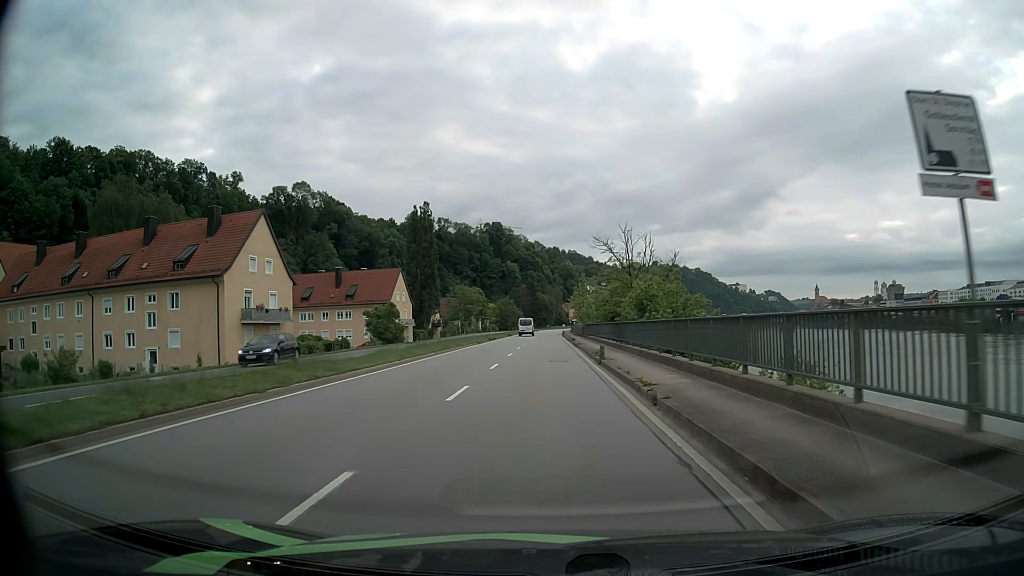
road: primary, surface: asphalt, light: Day
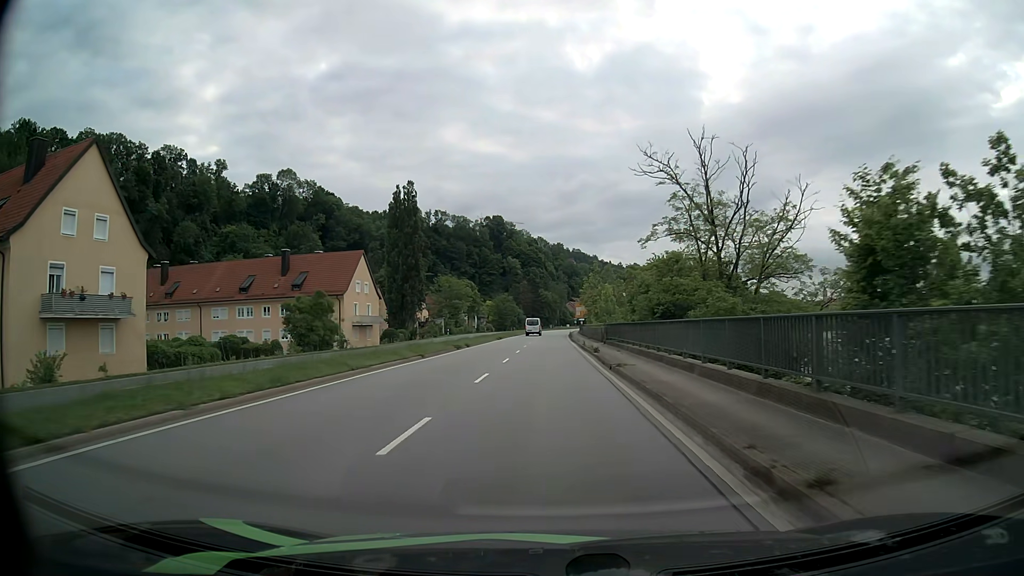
(-0.1, +23.5) m; 0°
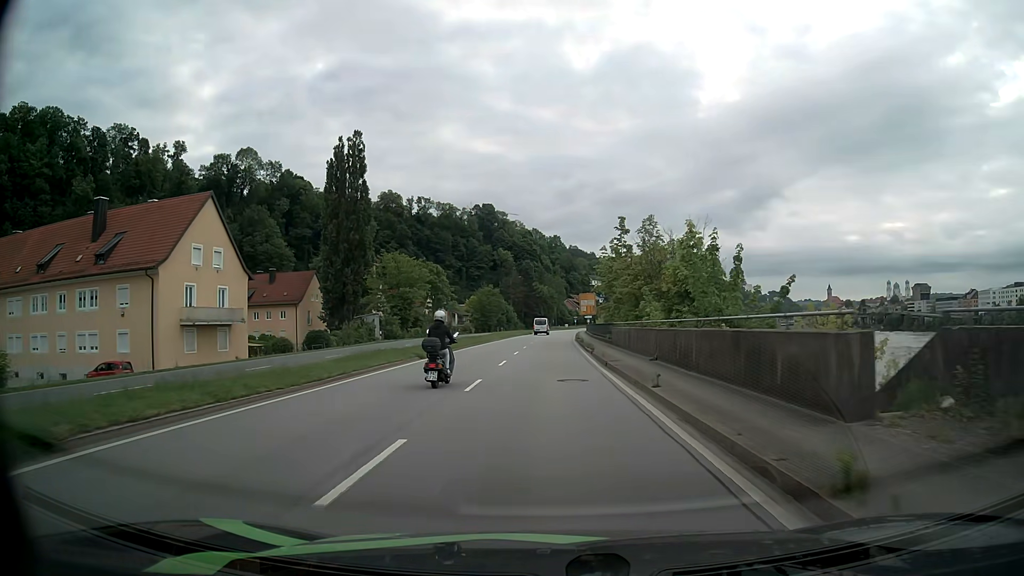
(+0.1, +37.9) m; 0°
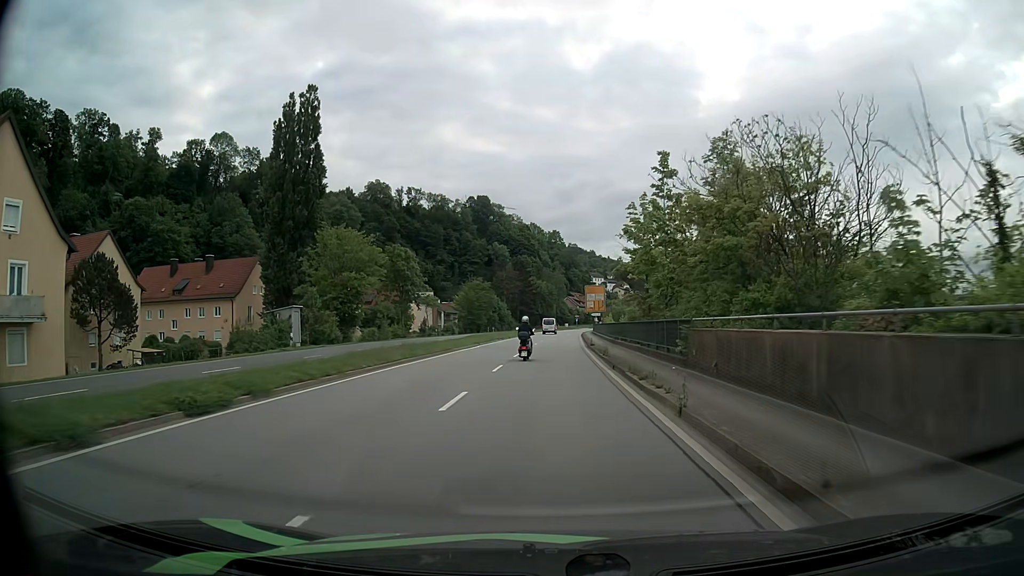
(+0.1, +21.3) m; 0°
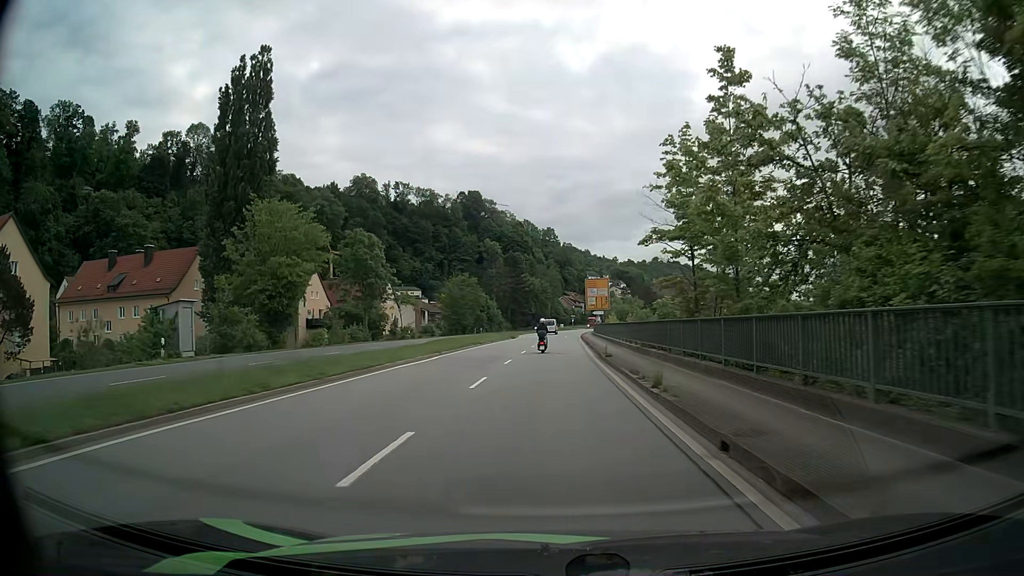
(0.0, +14.1) m; 0°
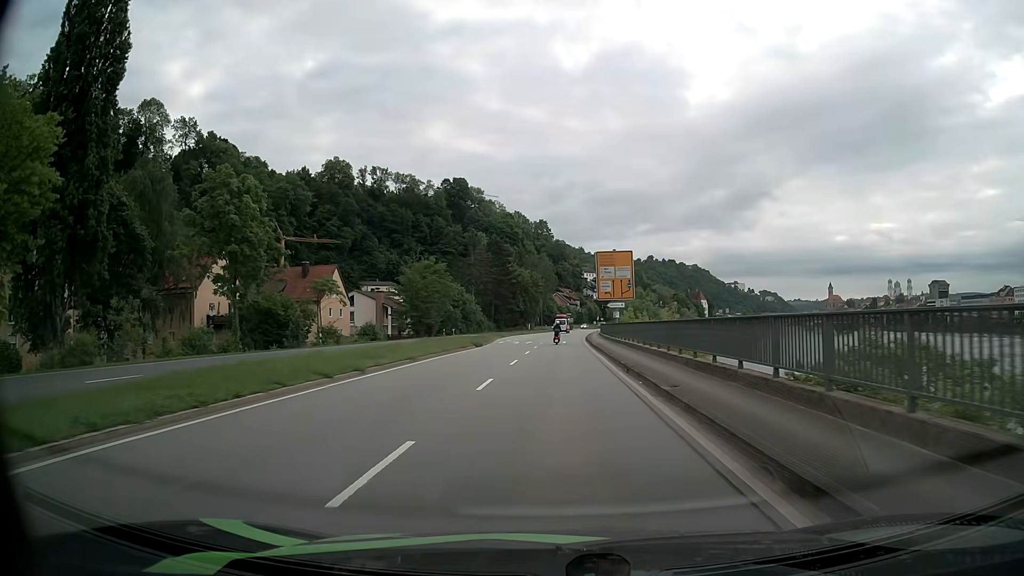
(+0.2, +27.7) m; +1°
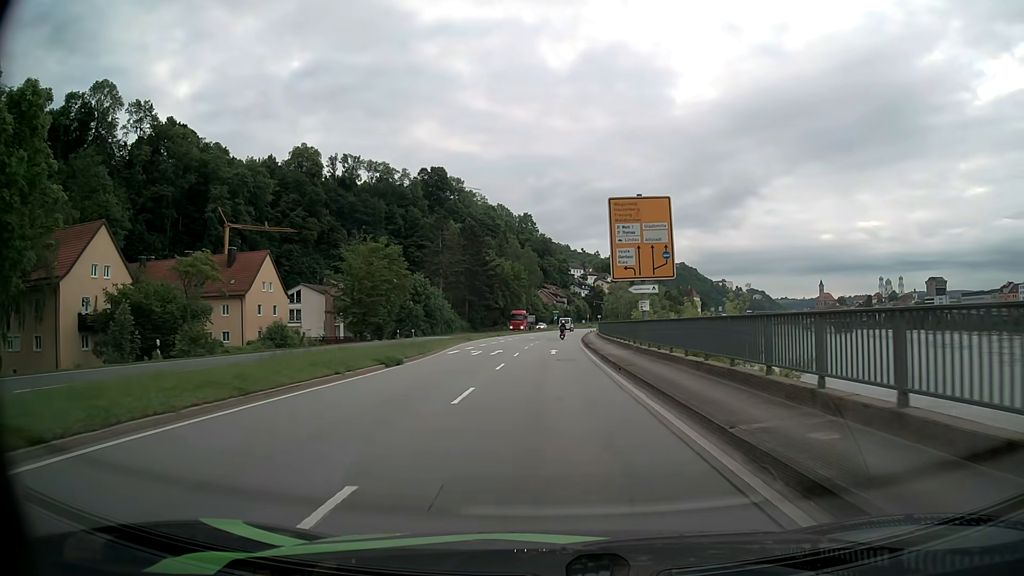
(+0.1, +20.2) m; +1°
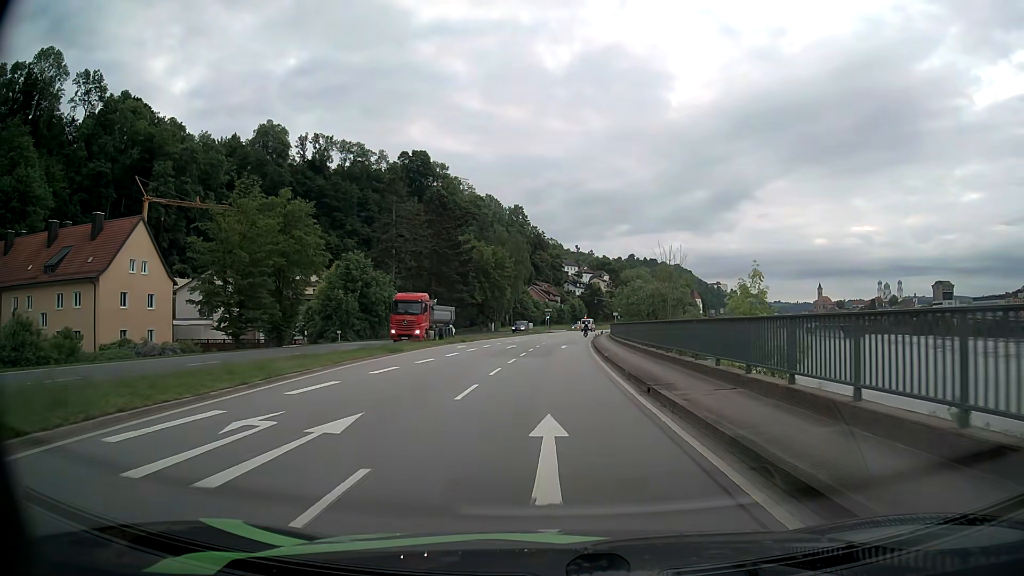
(+0.1, +26.3) m; 0°
(0, +10) (0, +20) (+1, +30) (+1, +40) (+2, +50) (+2, +60) (+3, +70) (+4, +80) (+5, +90) (+6, +100) m
